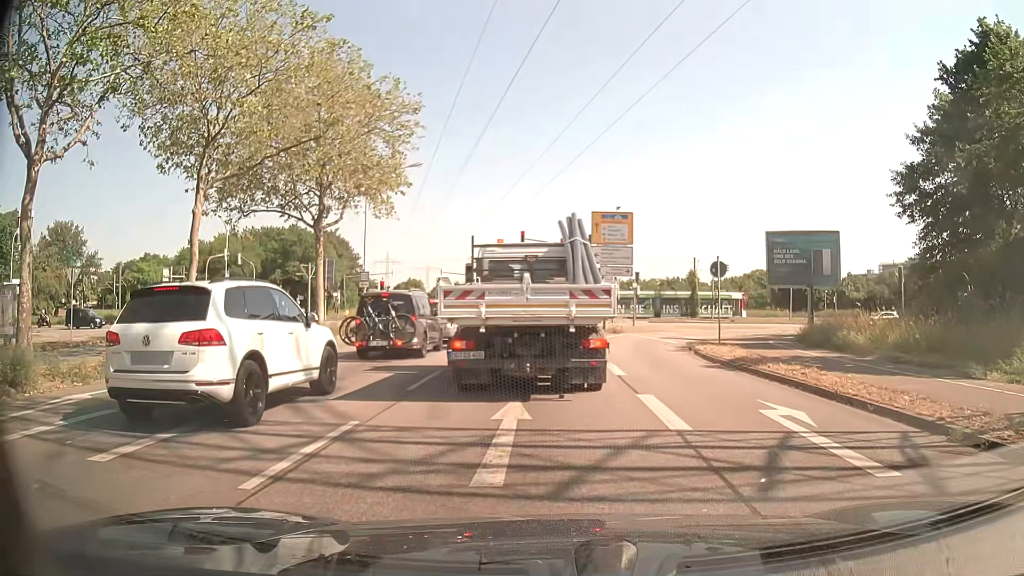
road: primary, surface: asphalt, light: Day
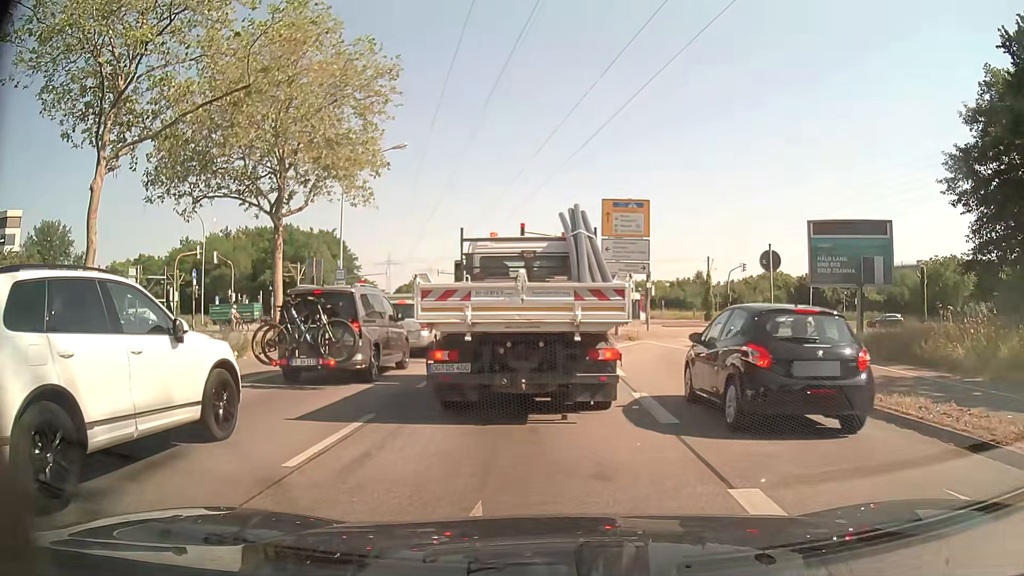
(-0.1, +5.2) m; -1°
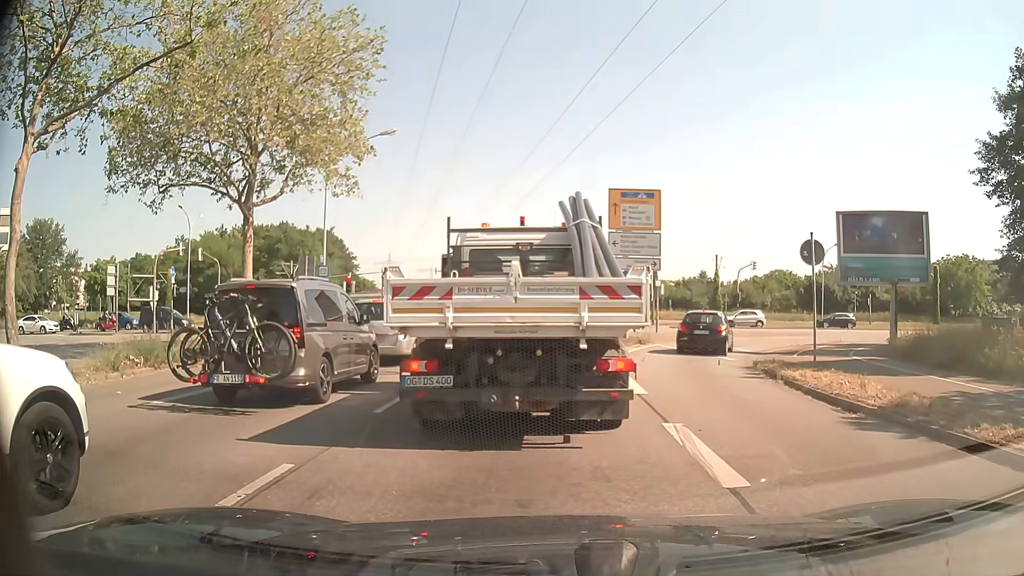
(0.0, +2.8) m; 0°
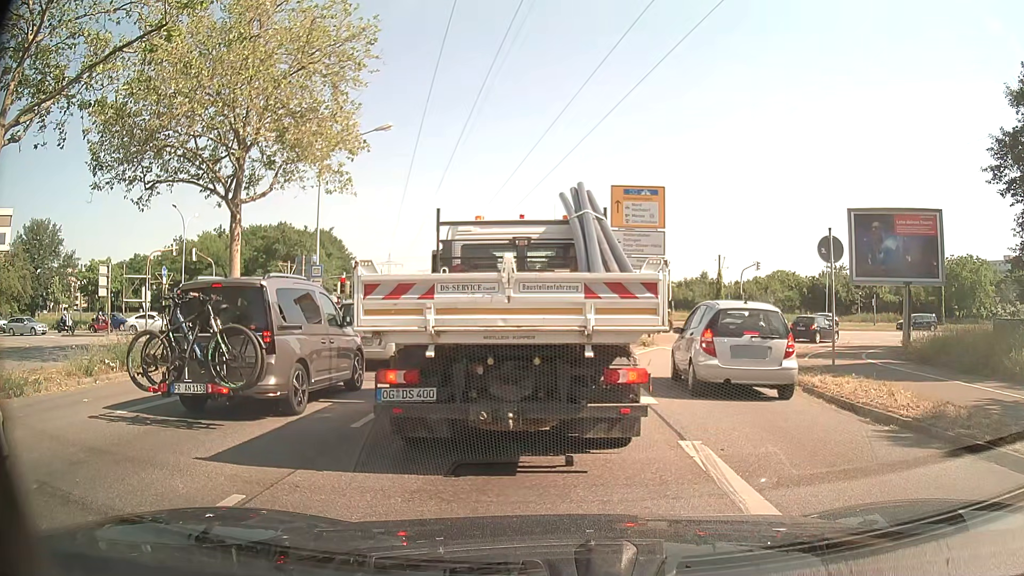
(0.0, +1.0) m; 0°
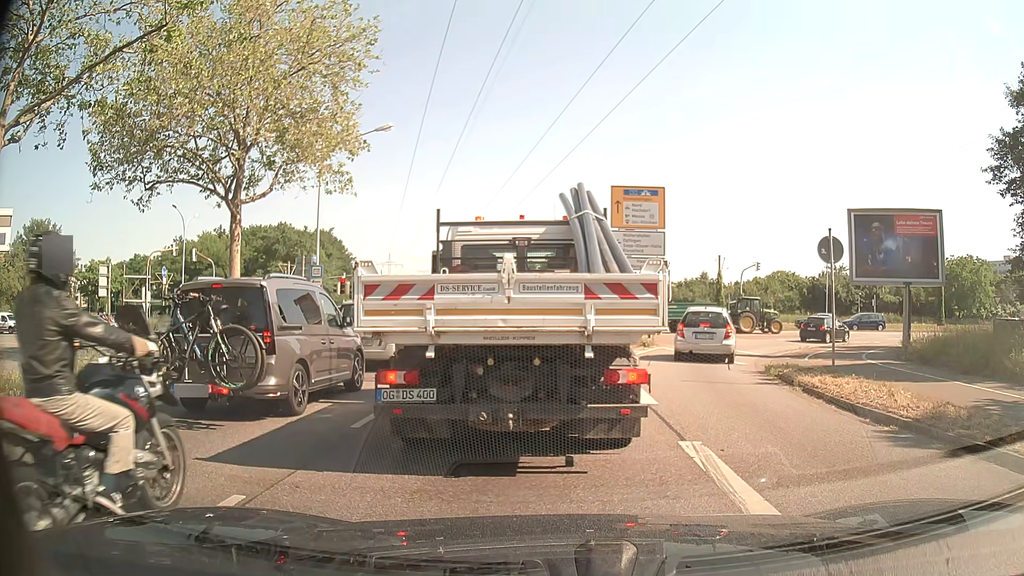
(0.0, 0.0) m; 0°
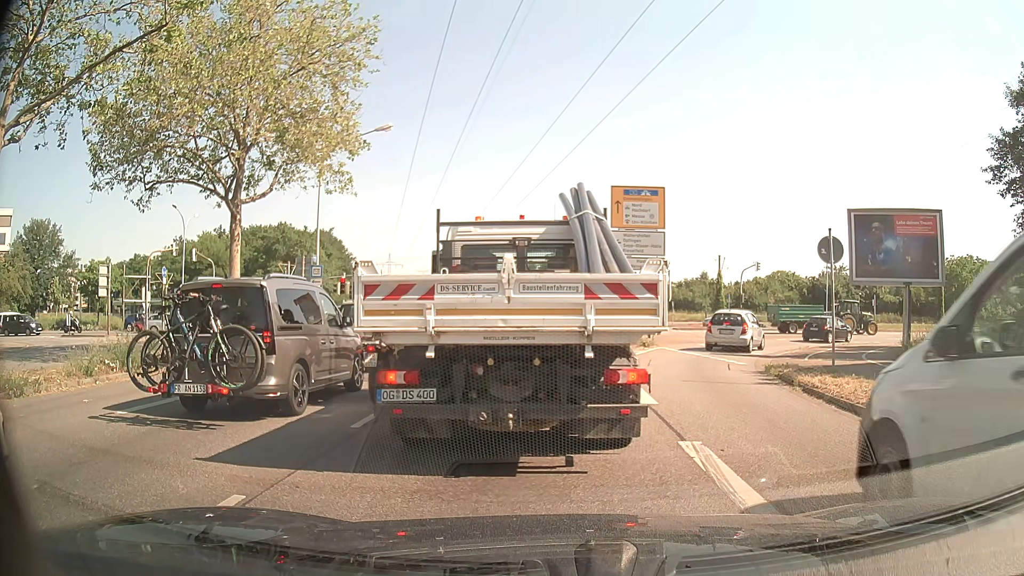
(0.0, 0.0) m; 0°
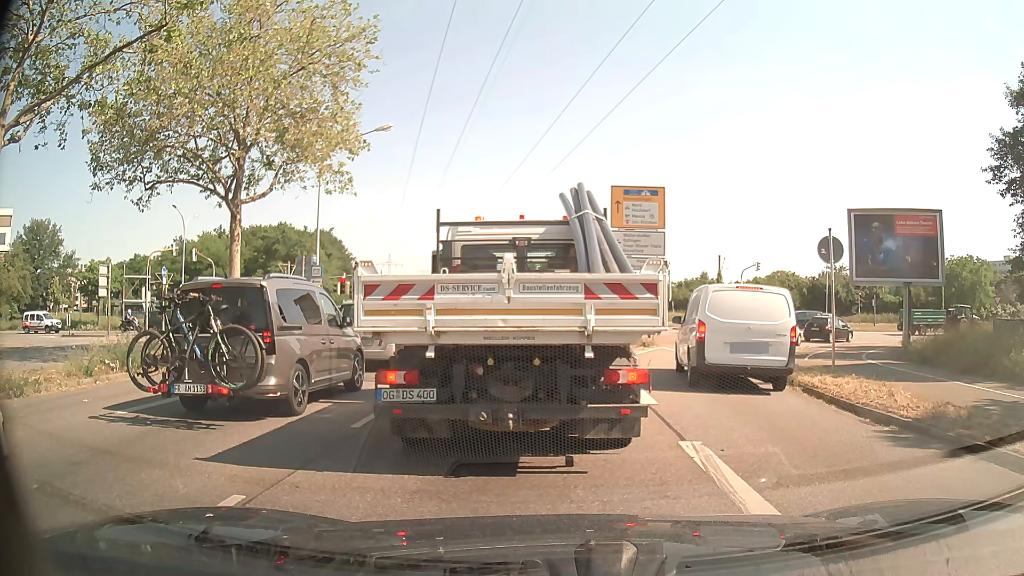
(0.0, 0.0) m; 0°
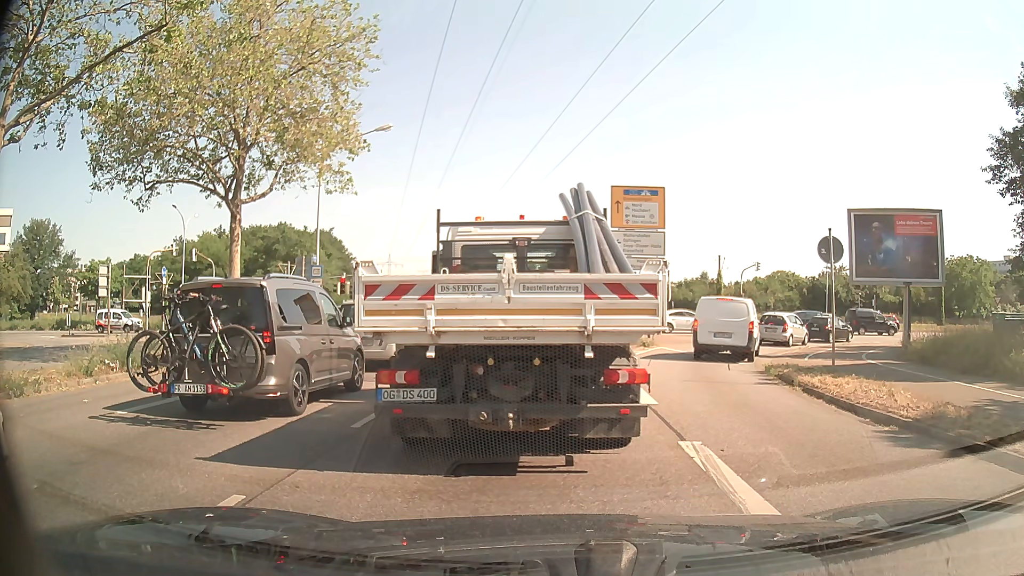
(0.0, 0.0) m; 0°
